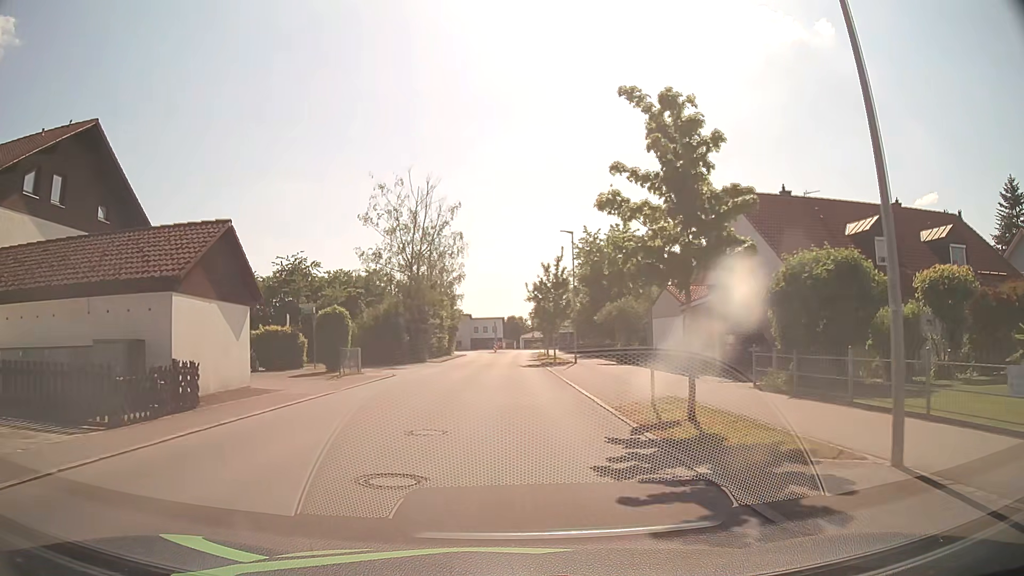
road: unclassified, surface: asphalt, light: Day
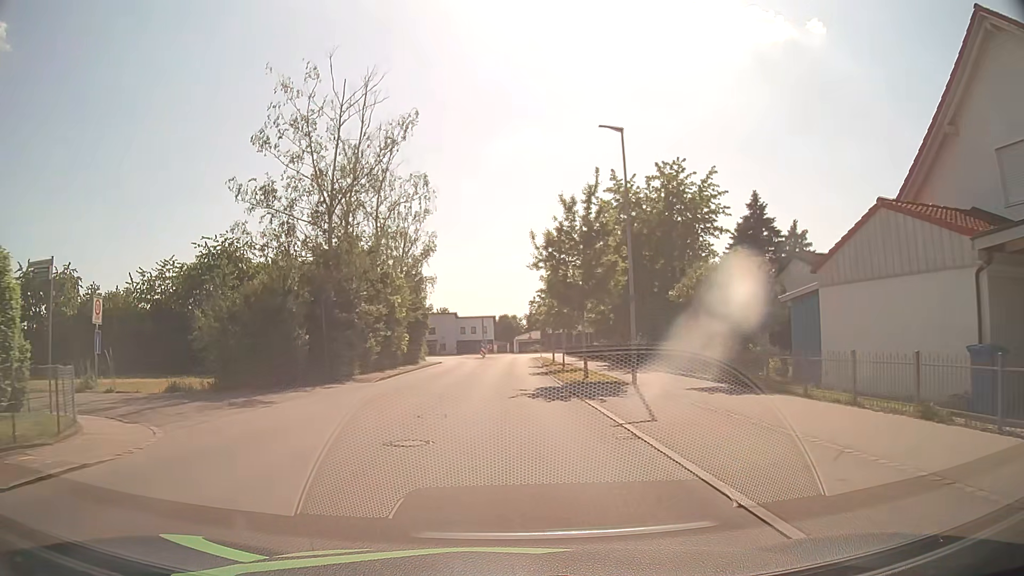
(0.0, +20.7) m; +1°
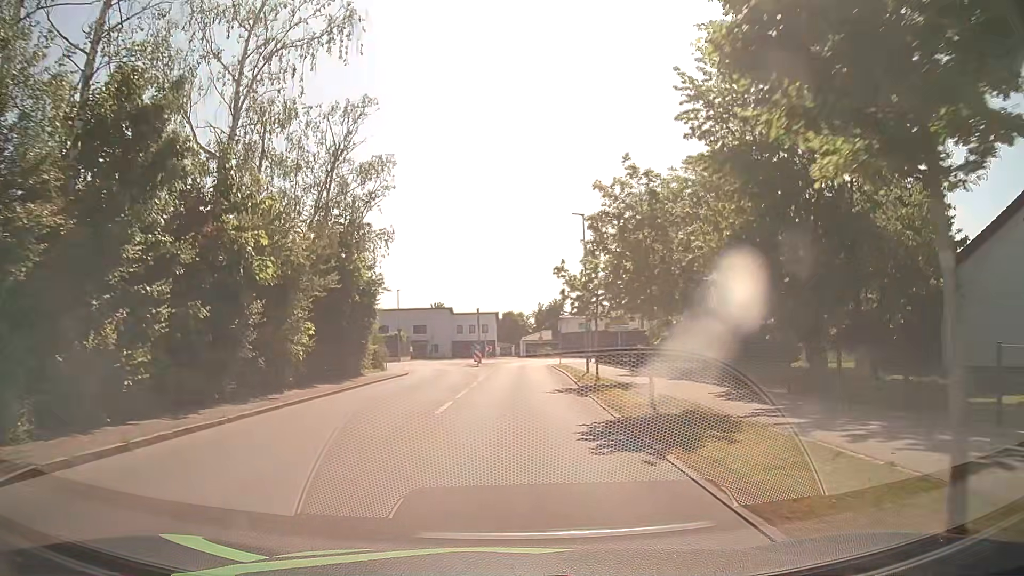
(-0.2, +20.5) m; -1°
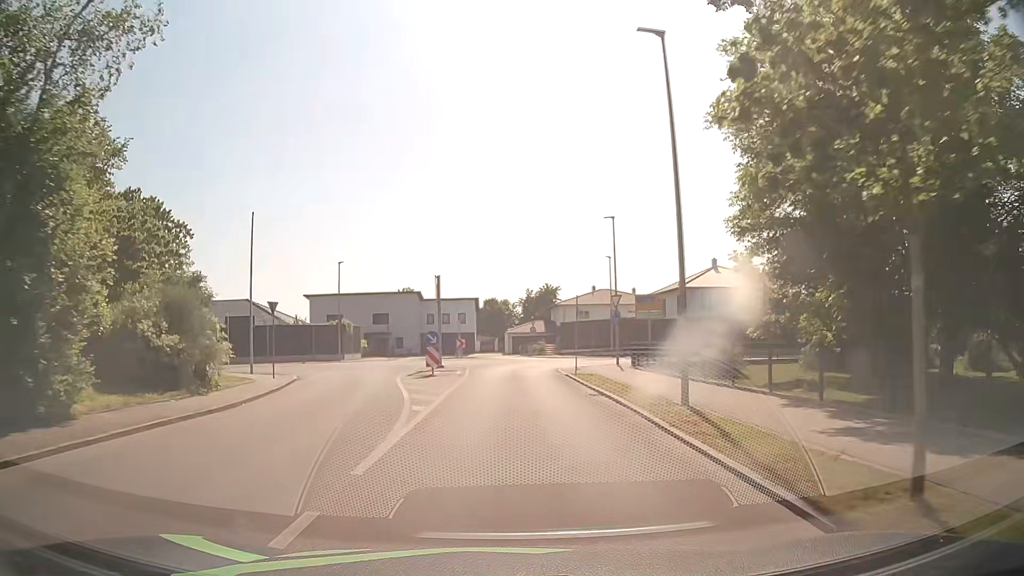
(+0.2, +20.4) m; +1°
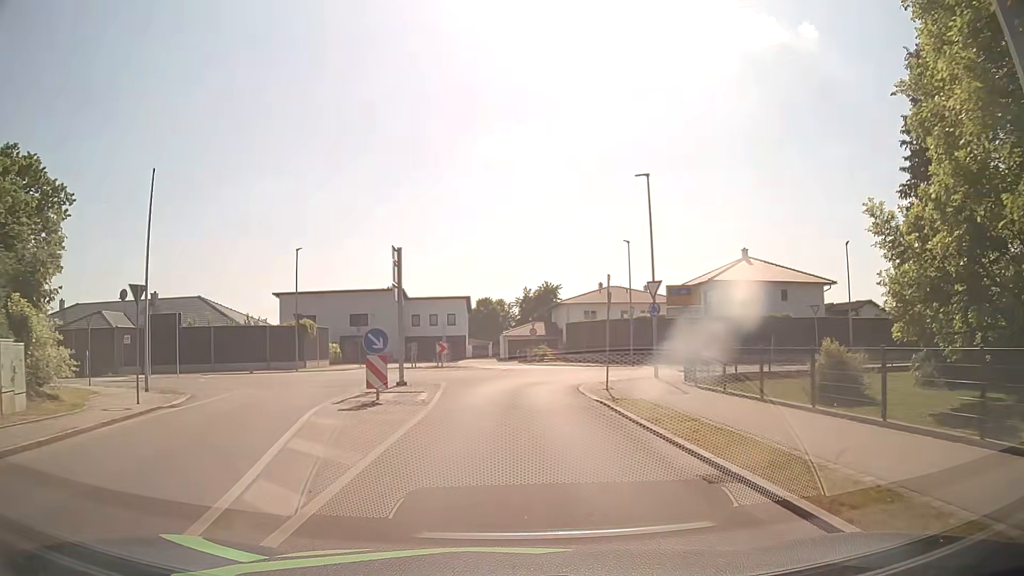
(+0.1, +10.2) m; +1°
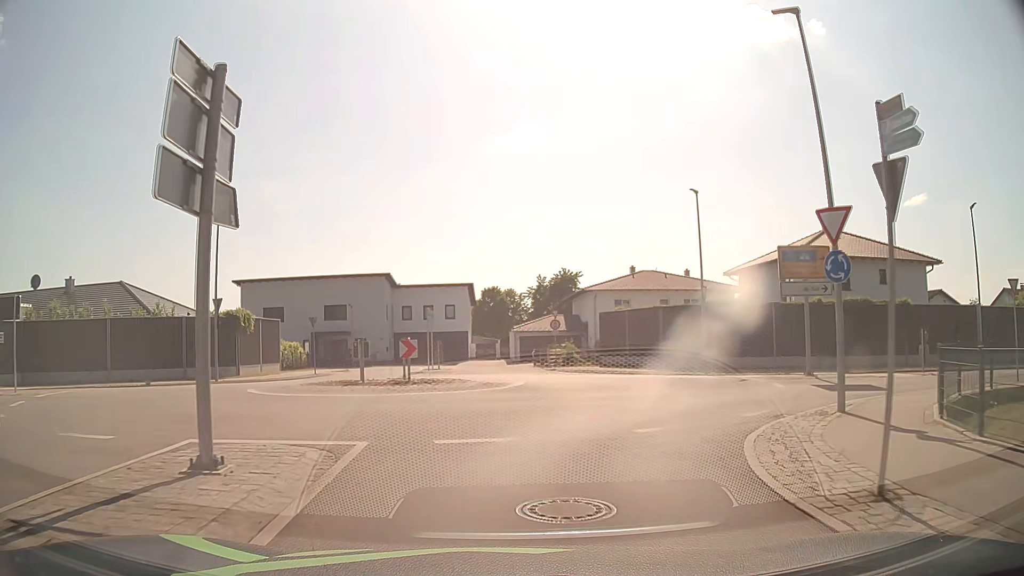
(-0.2, +14.1) m; -1°
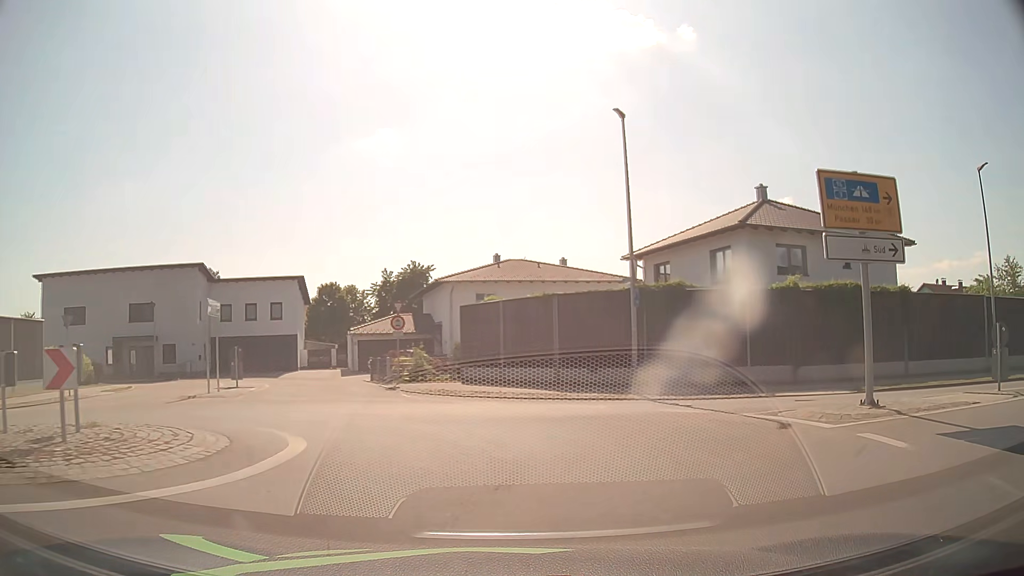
(+0.7, +11.2) m; +12°
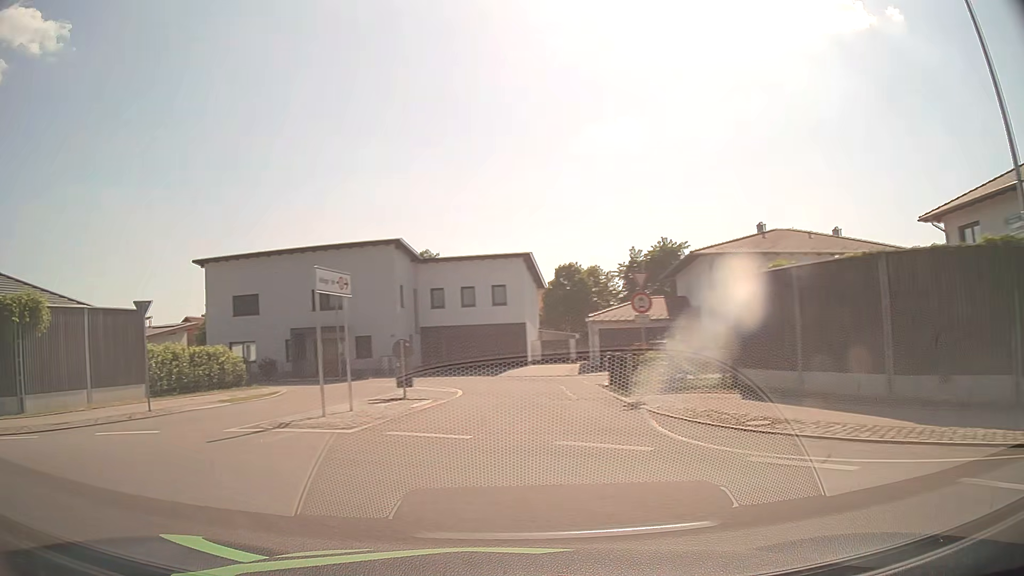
(-0.1, +9.0) m; -17°
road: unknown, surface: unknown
